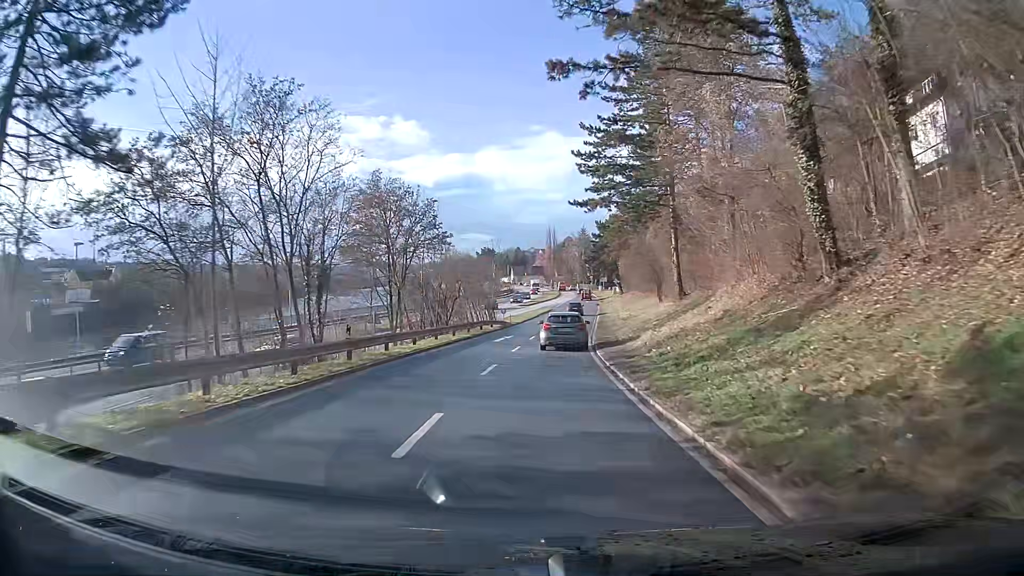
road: primary_link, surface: asphalt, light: Day
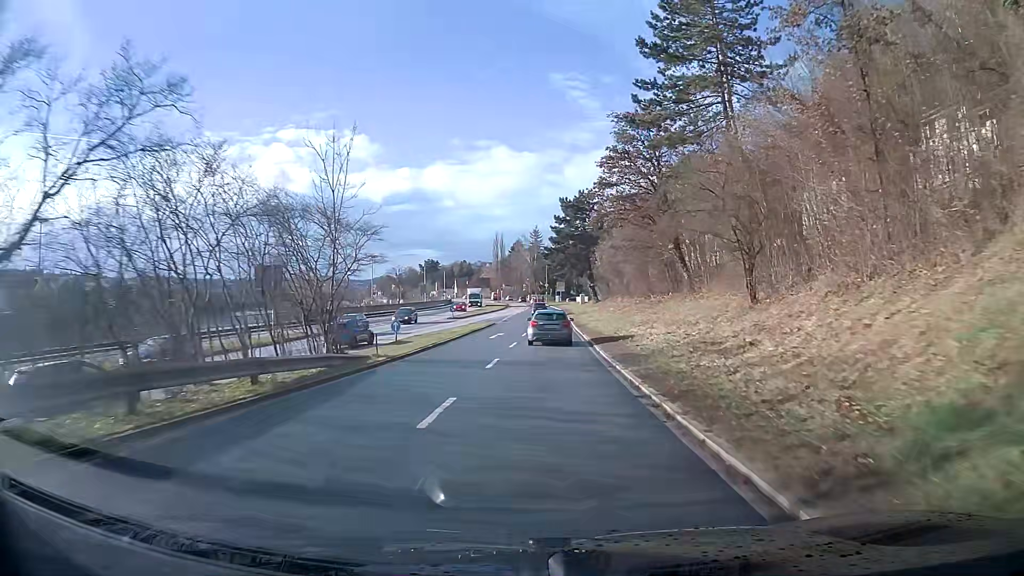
(+1.2, +34.1) m; +4°
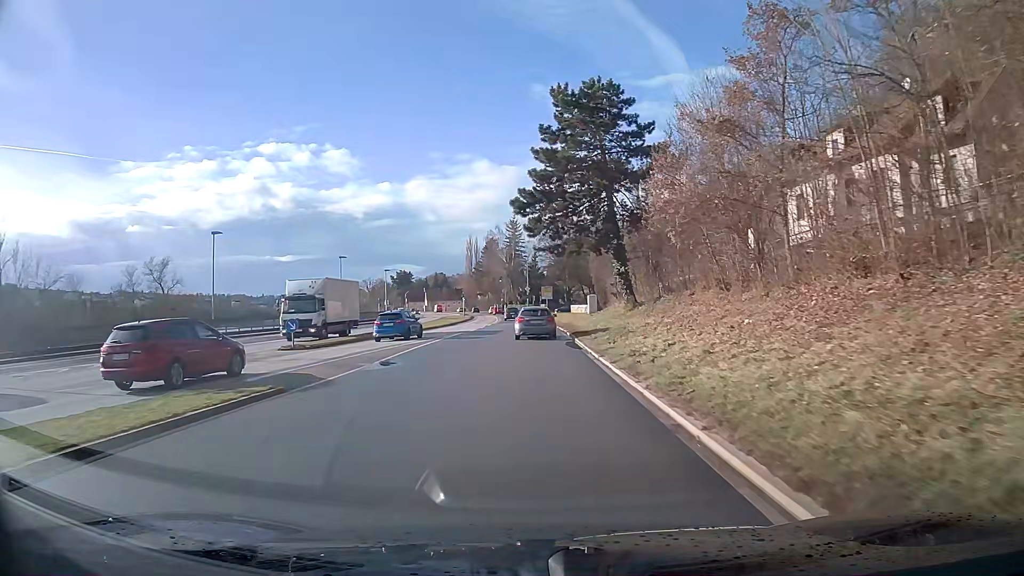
(+0.9, +42.9) m; +1°
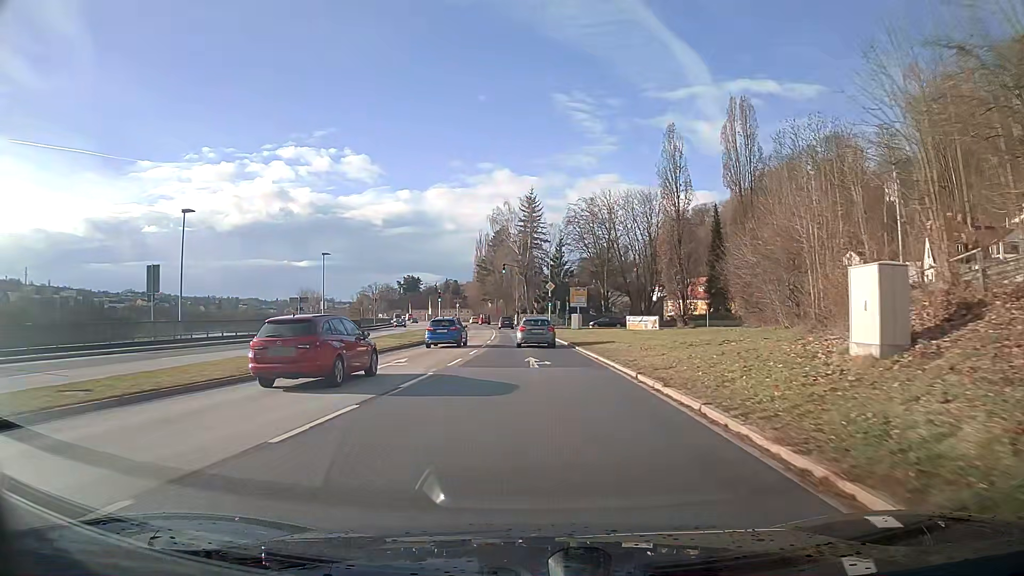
(-0.8, +41.4) m; -2°
